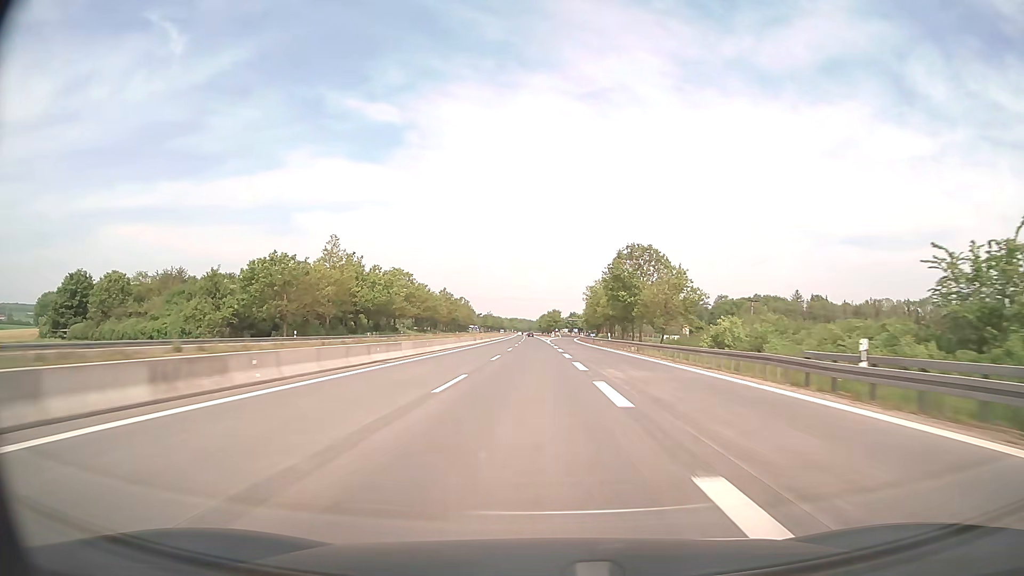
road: motorway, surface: asphalt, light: Day
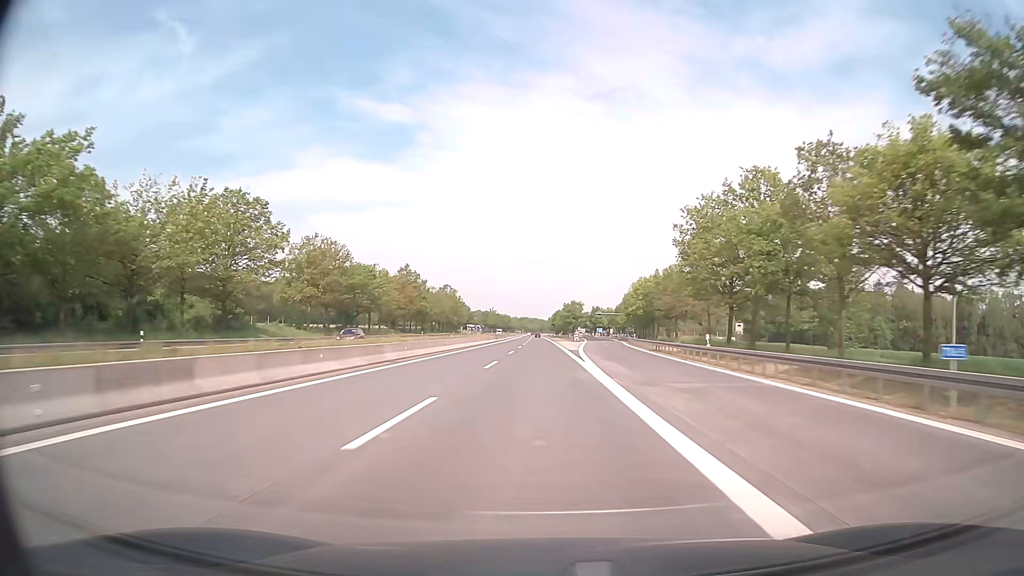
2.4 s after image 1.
(-0.7, +79.4) m; -1°
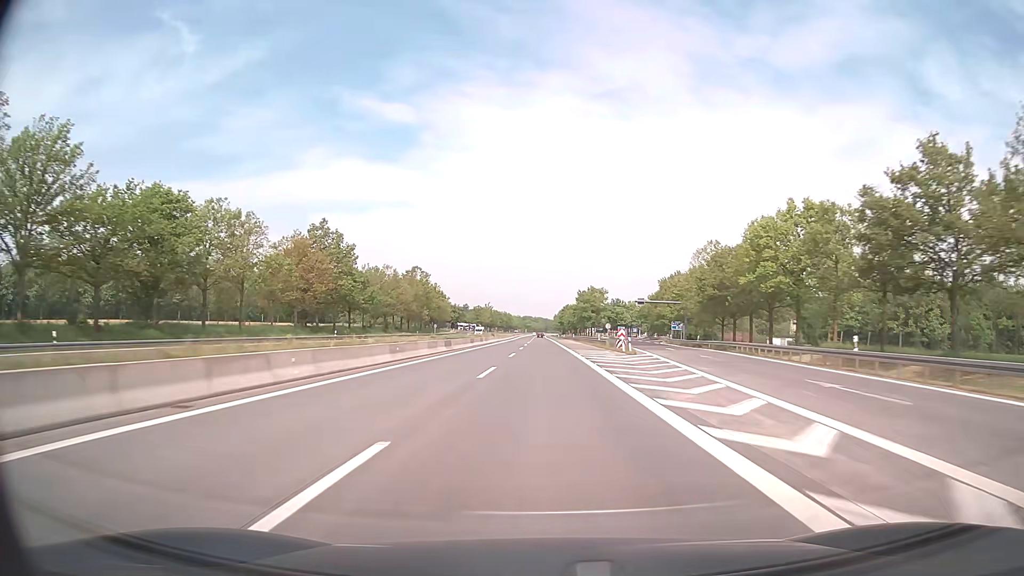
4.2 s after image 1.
(-0.3, +59.5) m; 0°
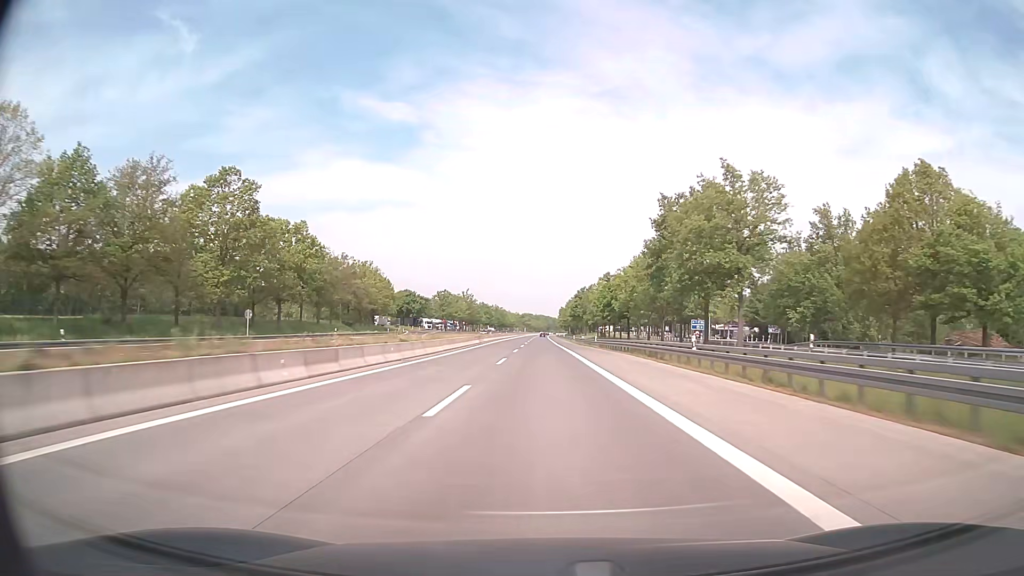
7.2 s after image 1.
(-0.2, +99.2) m; 0°
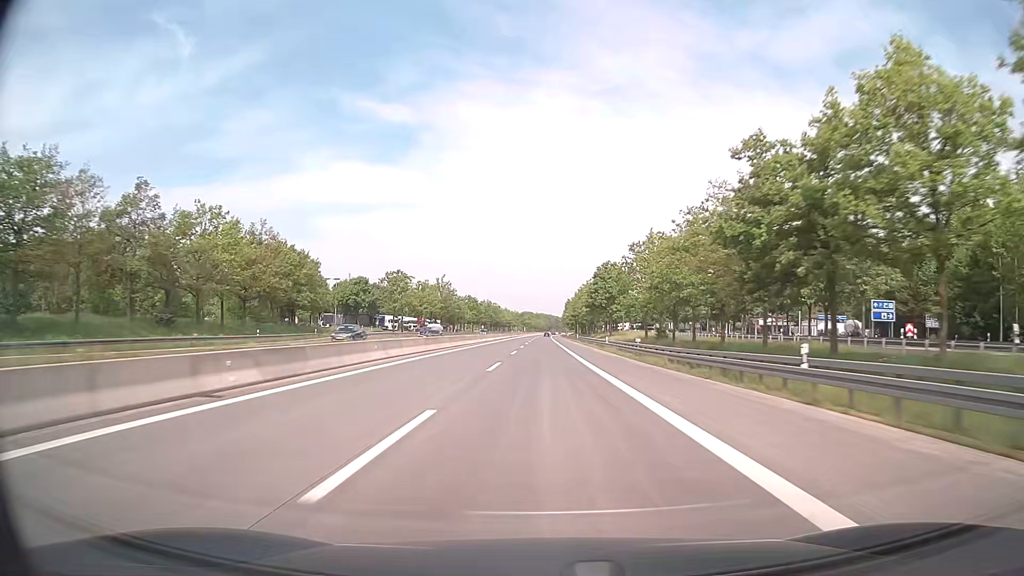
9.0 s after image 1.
(-0.2, +59.5) m; 0°
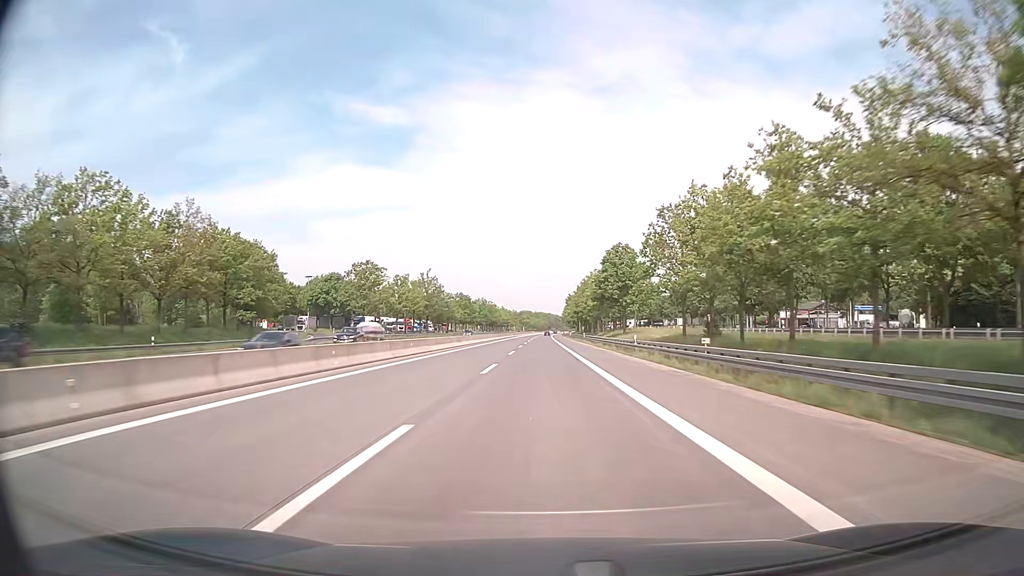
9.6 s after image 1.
(0.0, +19.8) m; 0°
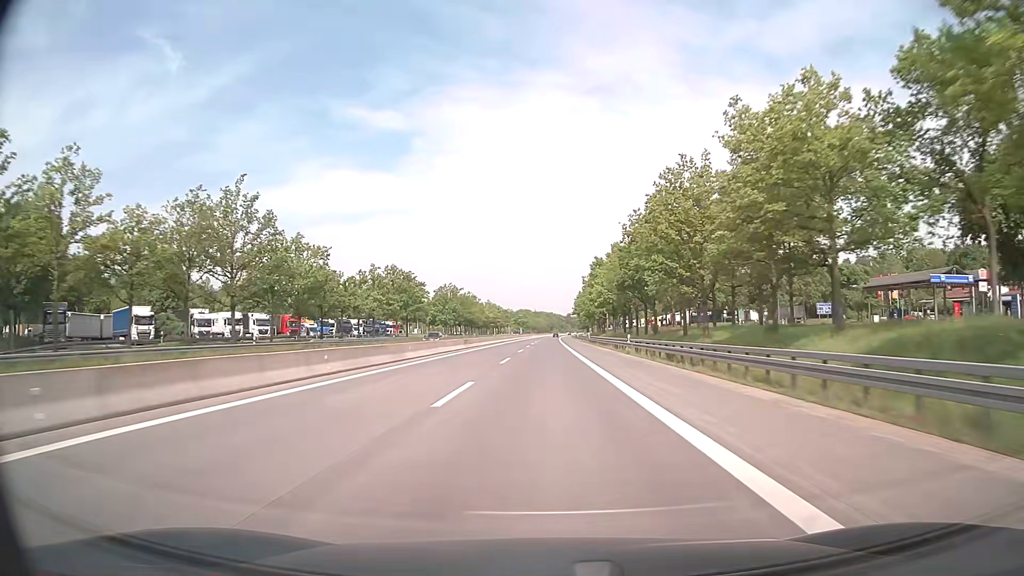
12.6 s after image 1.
(-0.2, +99.1) m; 0°
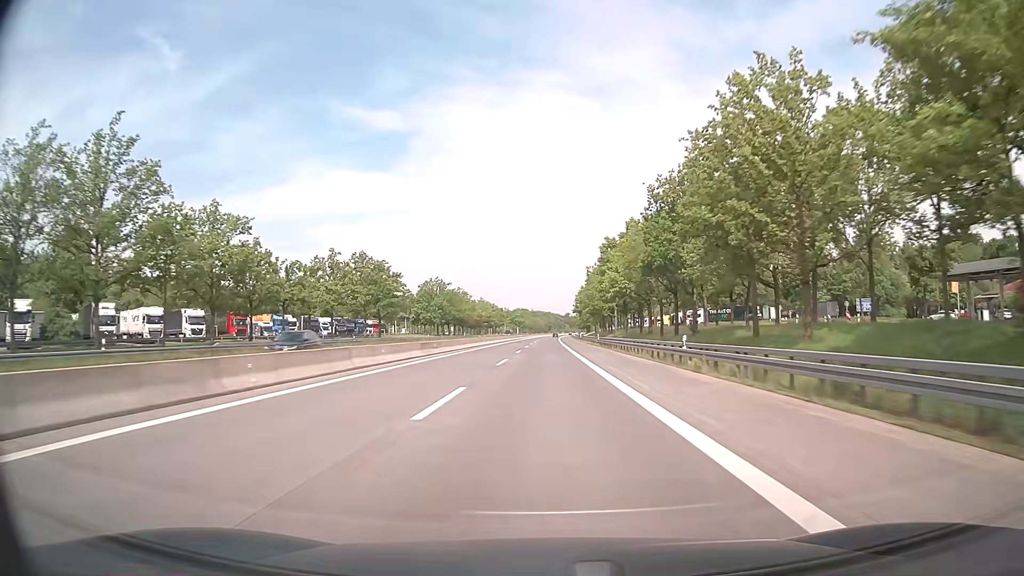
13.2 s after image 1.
(0.0, +19.8) m; 0°
(0, +10) (0, +20) (0, +30) (0, +40) (0, +50) (0, +60) (0, +70) (0, +80) (0, +90) (+1, +100) m
